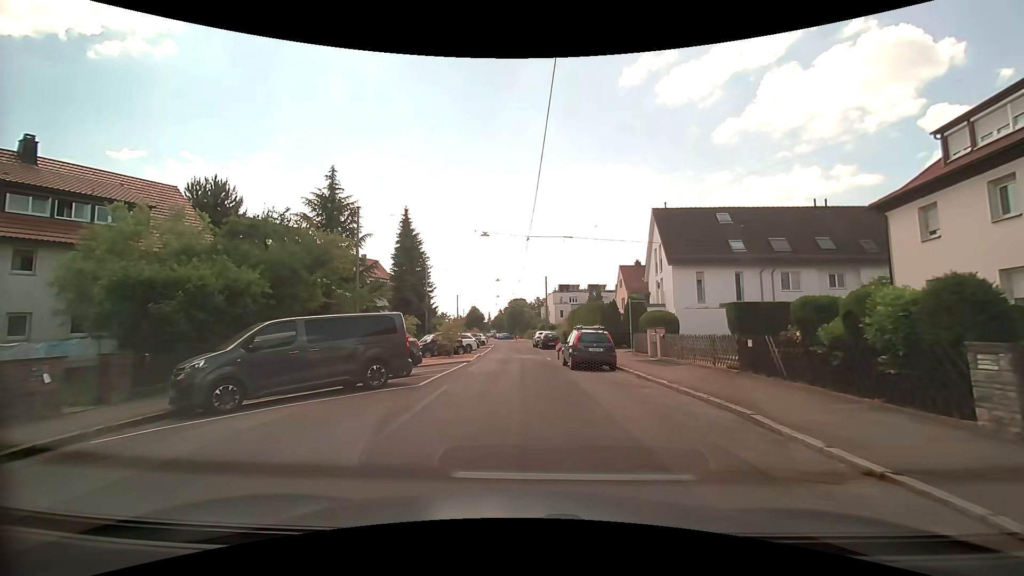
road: residential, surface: asphalt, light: Day
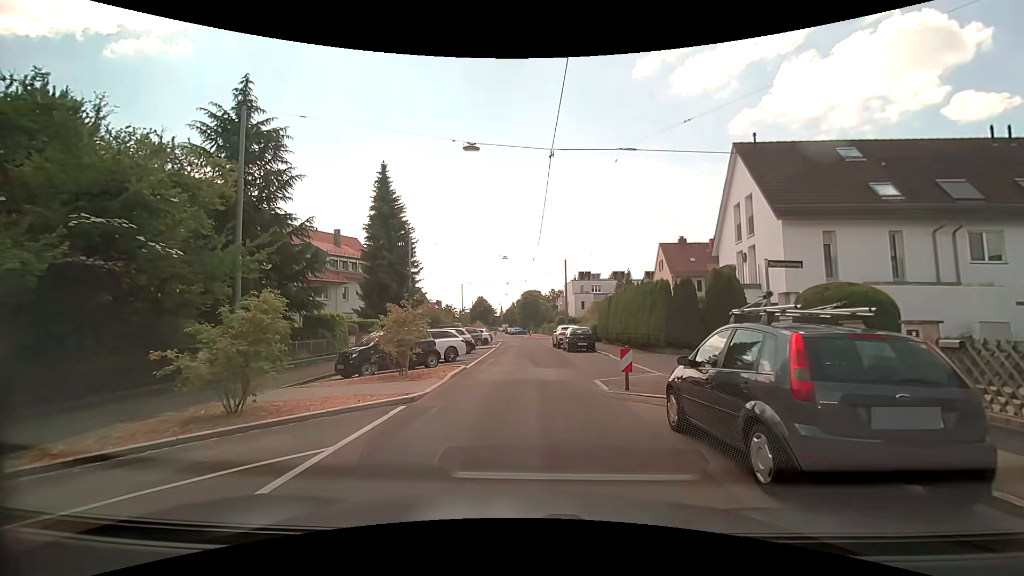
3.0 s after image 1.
(-0.3, +13.7) m; -3°
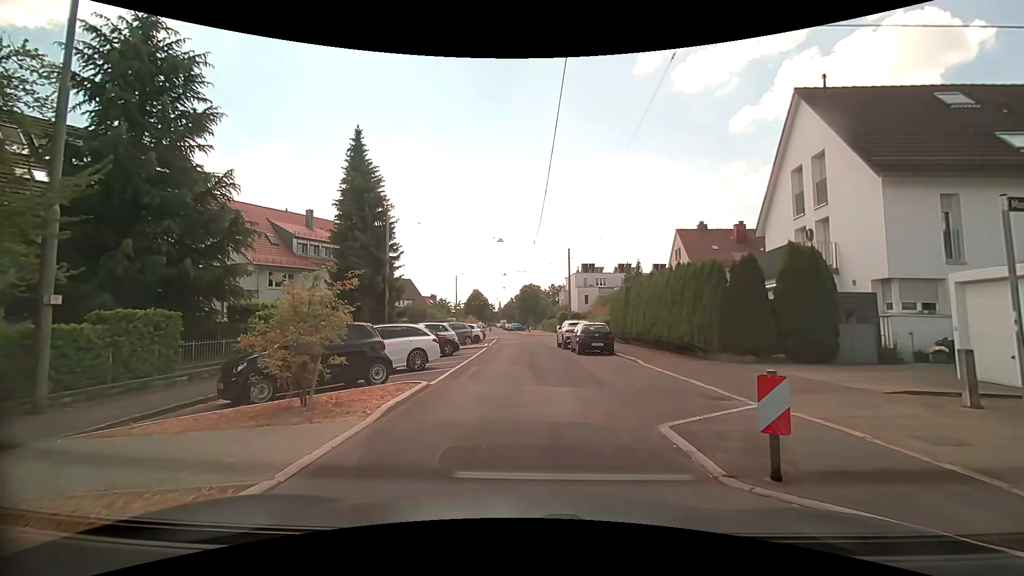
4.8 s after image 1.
(+0.1, +6.4) m; +1°
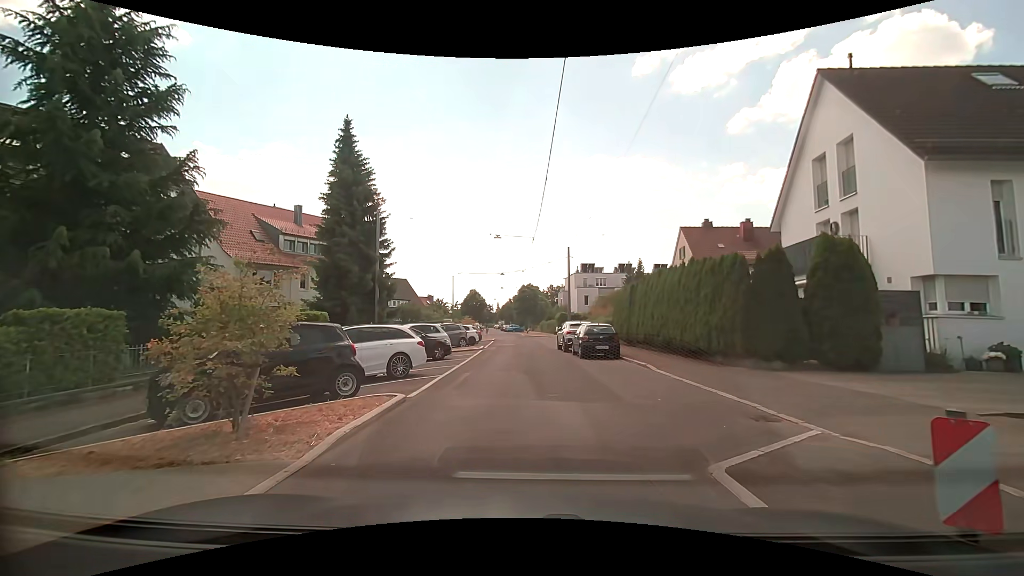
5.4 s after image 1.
(0.0, +1.9) m; 0°
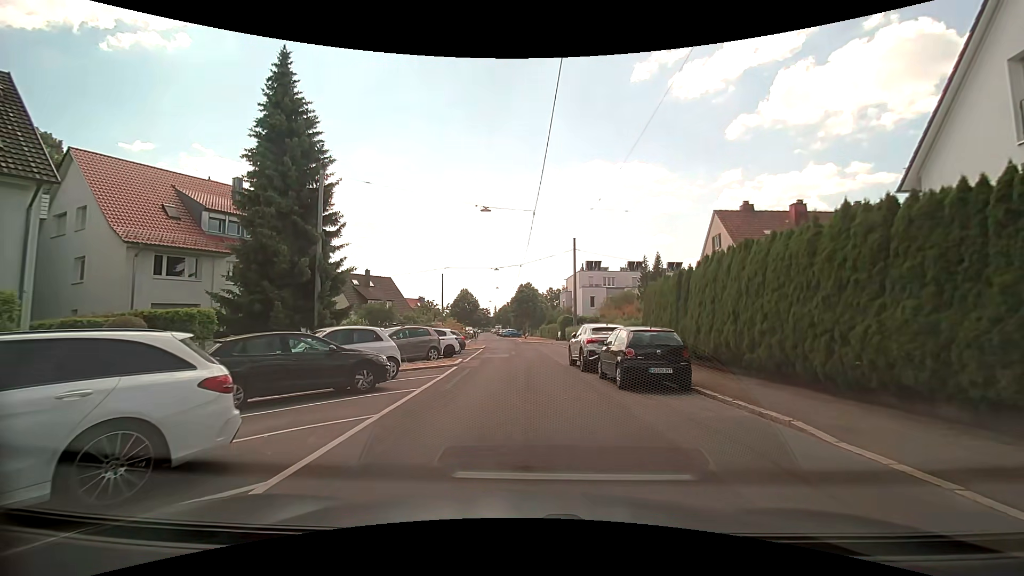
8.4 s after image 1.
(0.0, +9.1) m; -1°
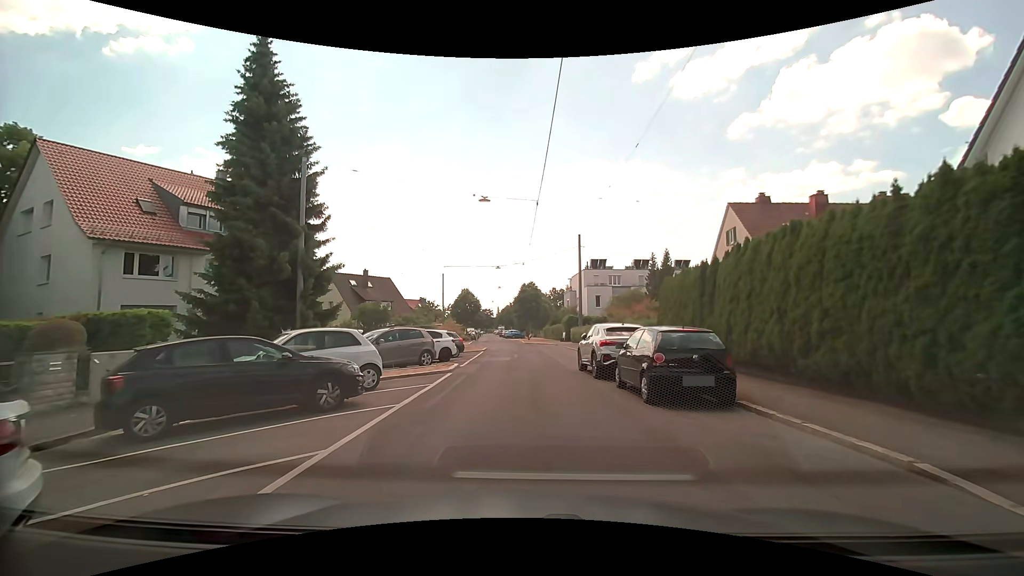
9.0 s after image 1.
(0.0, +2.2) m; 0°
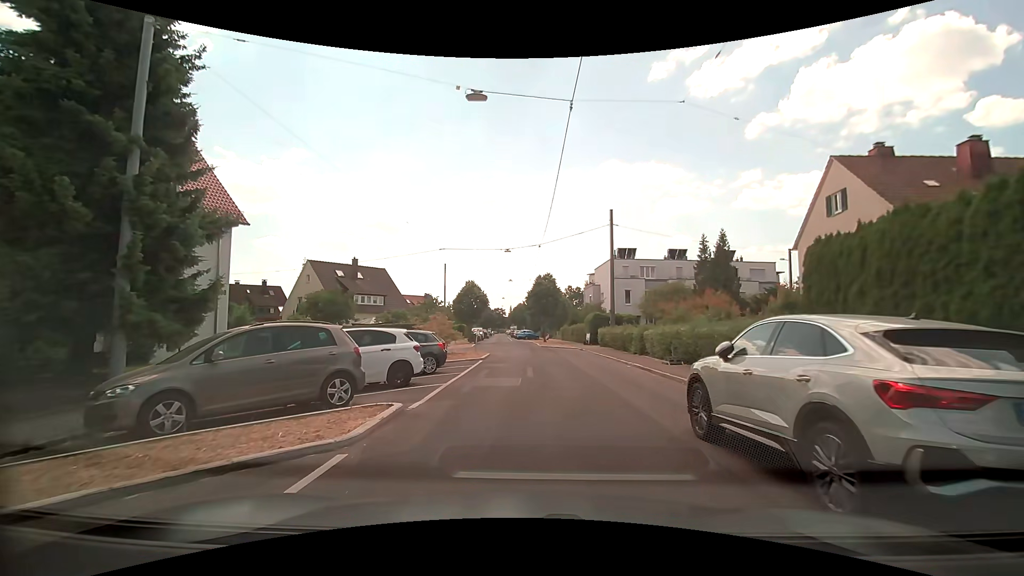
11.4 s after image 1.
(-0.3, +10.5) m; -2°
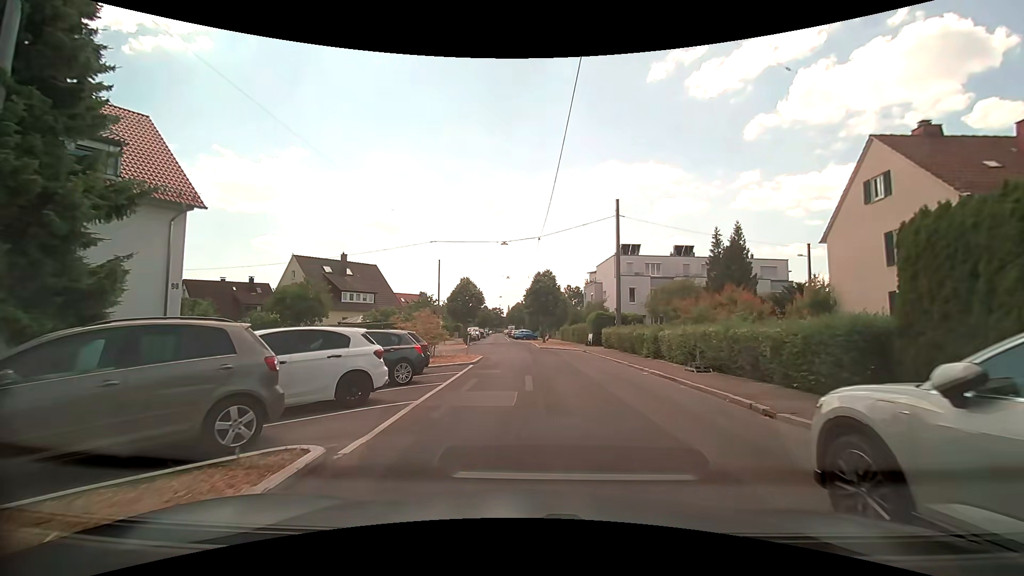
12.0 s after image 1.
(0.0, +3.2) m; +1°
(0, +10) (0, +20) (0, +30) (-1, +40) (-2, +50) (-3, +60) (-4, +70) (-4, +80) (-5, +90) (-5, +100) m
